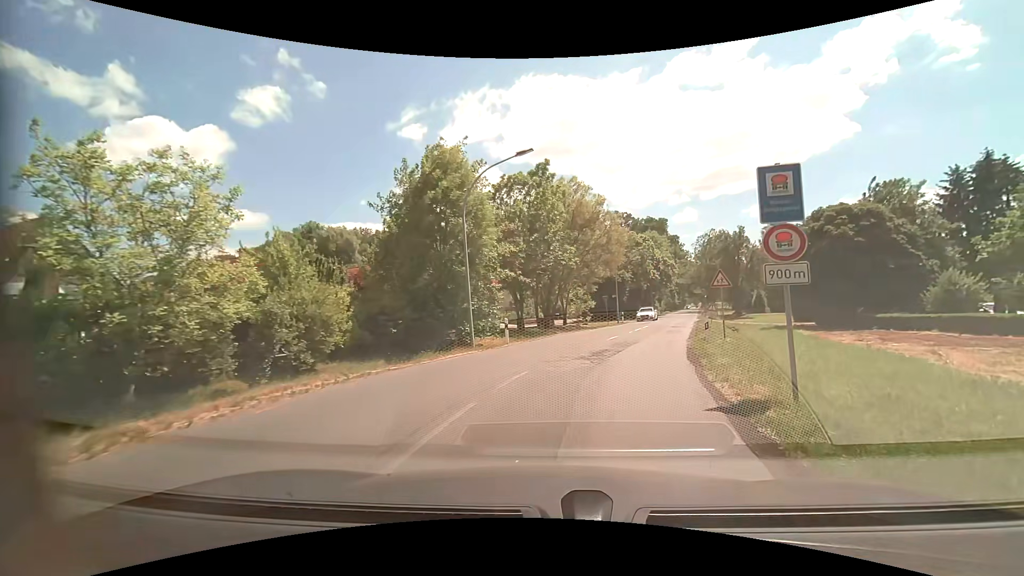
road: secondary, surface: paved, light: Day
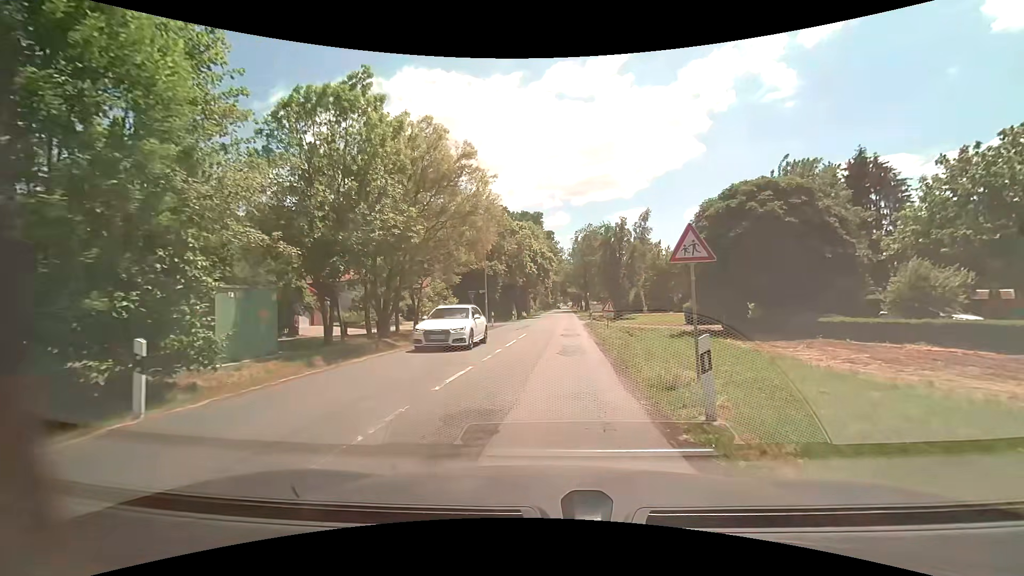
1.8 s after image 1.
(+1.8, +13.0) m; +14°
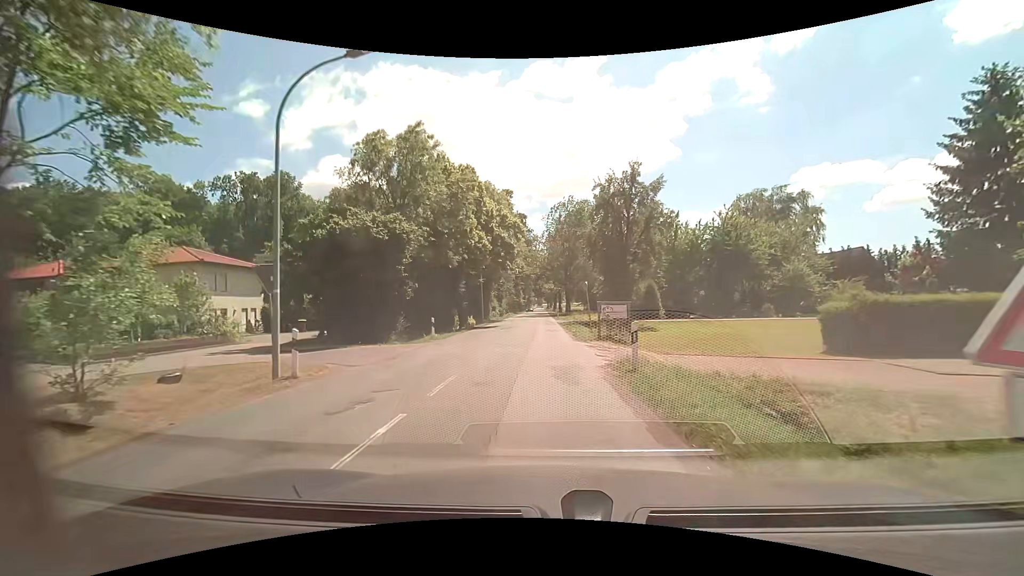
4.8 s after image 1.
(+0.9, +27.3) m; +3°
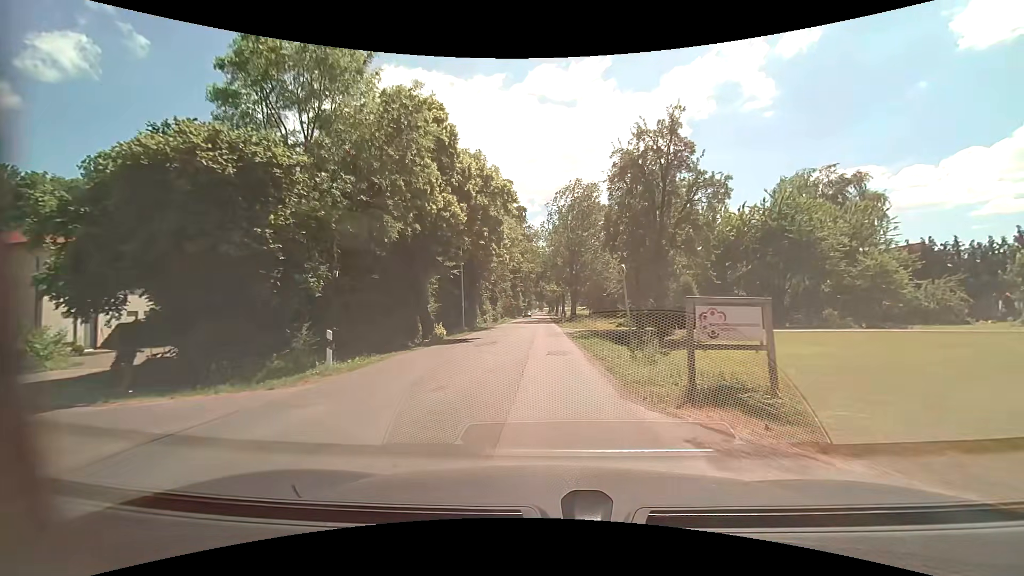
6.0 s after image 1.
(-0.1, +12.3) m; -1°
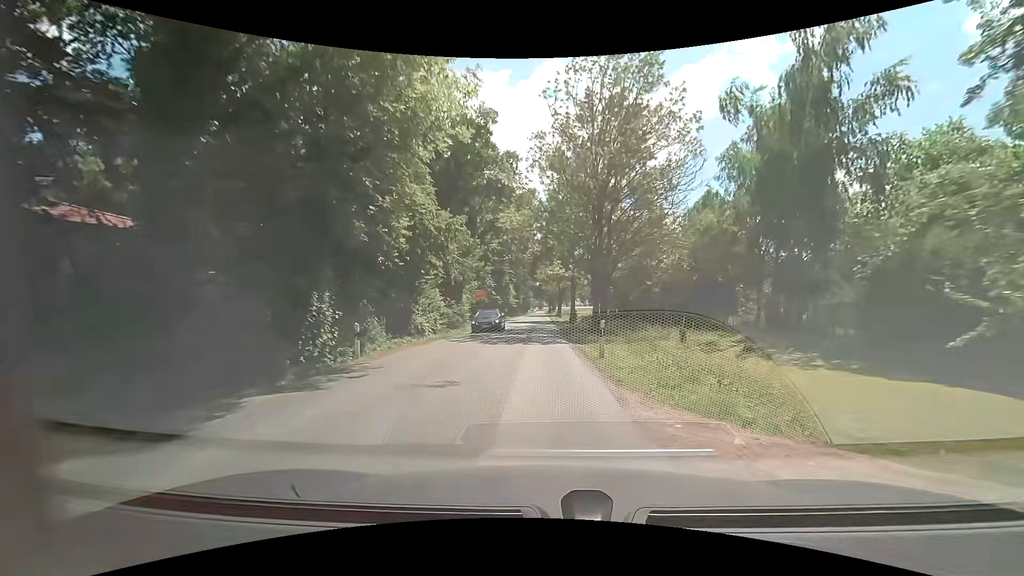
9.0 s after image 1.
(+0.6, +33.1) m; +1°
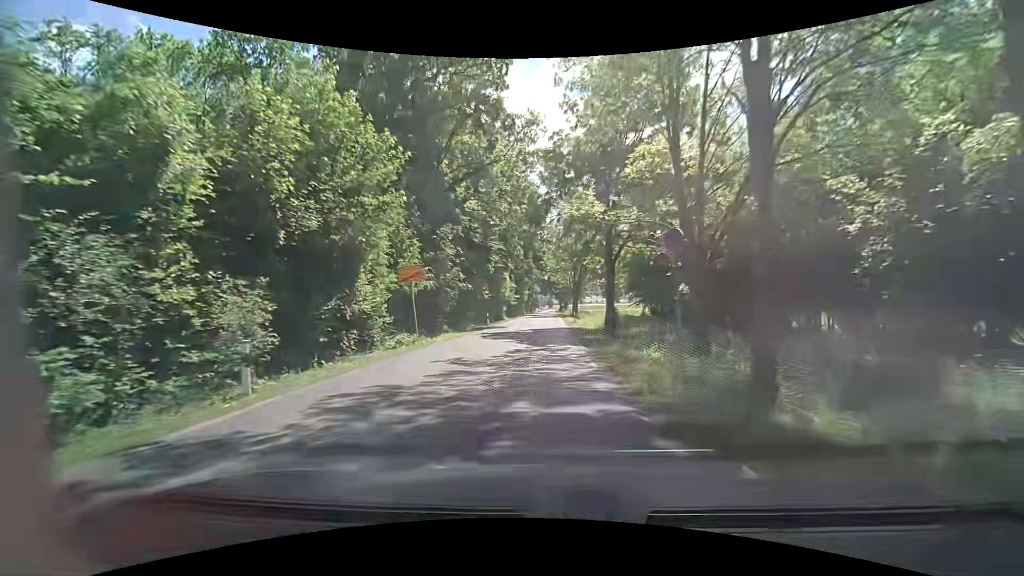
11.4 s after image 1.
(+0.1, +27.5) m; -1°
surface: asphalt
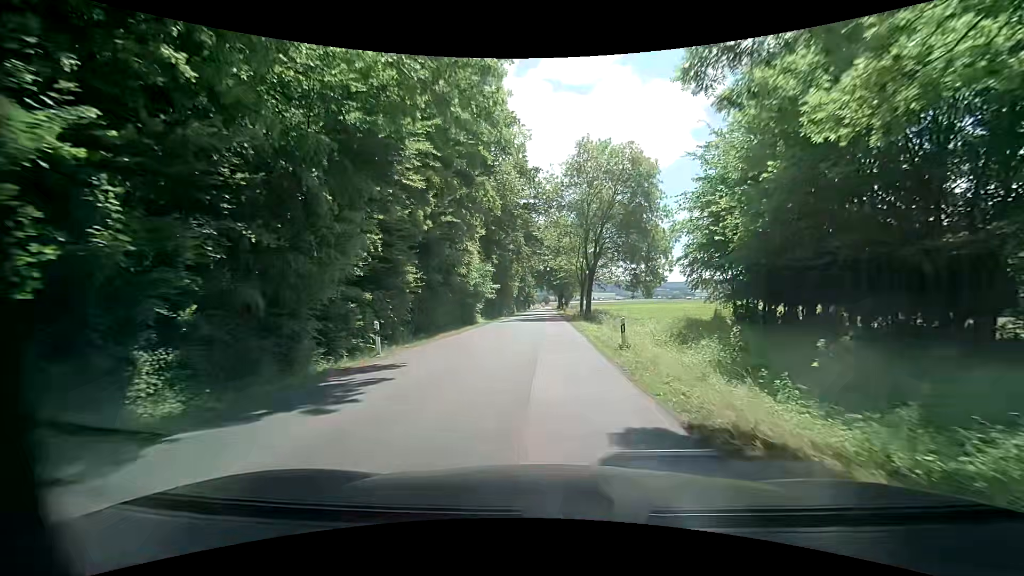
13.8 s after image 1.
(+0.1, +28.3) m; 0°
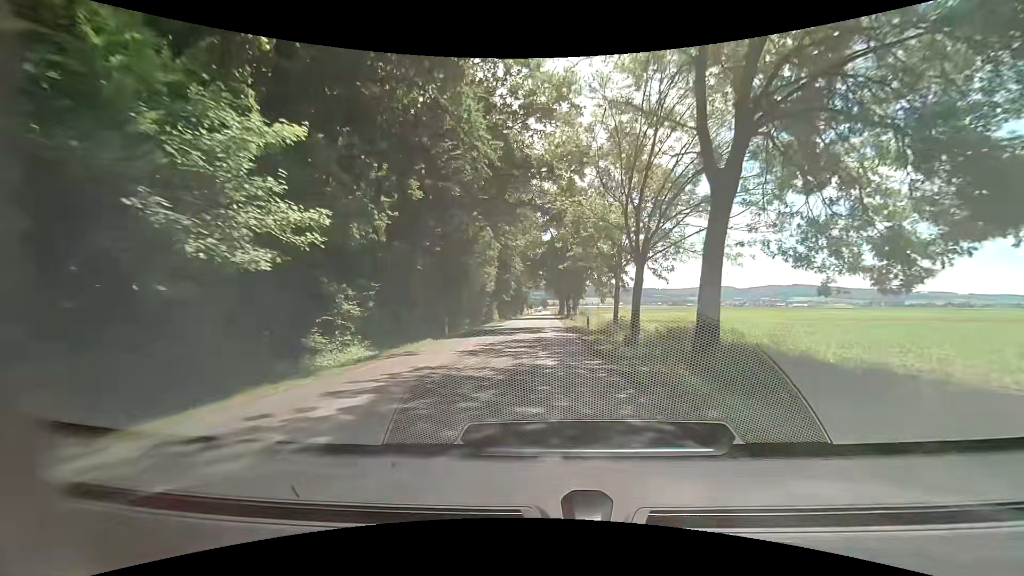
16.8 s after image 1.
(+0.6, +38.3) m; 0°
(0, +10) (0, +20) (0, +30) (+1, +40) (+1, +50) (+1, +60) (+1, +70) (+1, +80) (+1, +90) (+2, +100) m
